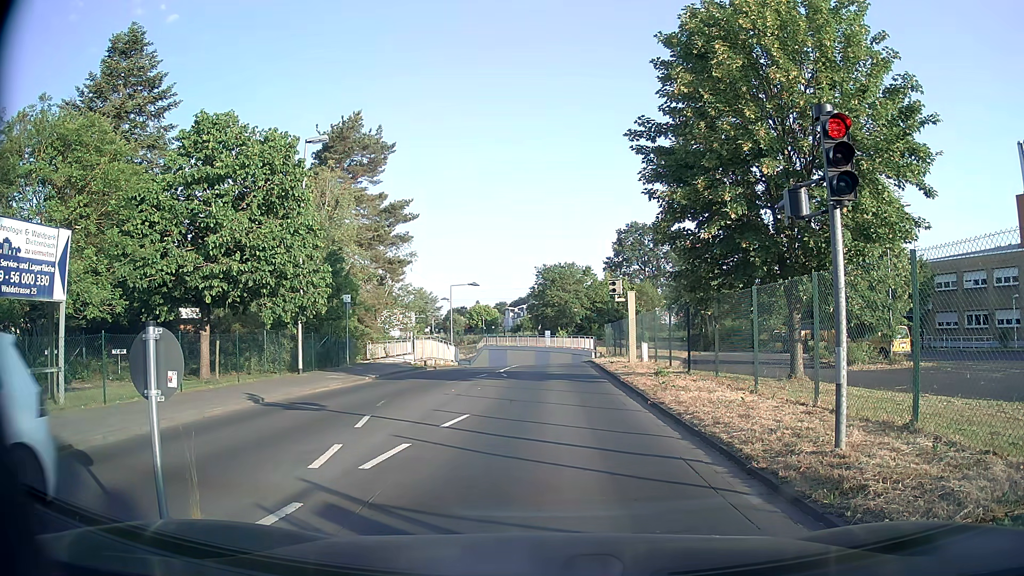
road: unclassified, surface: asphalt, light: Day
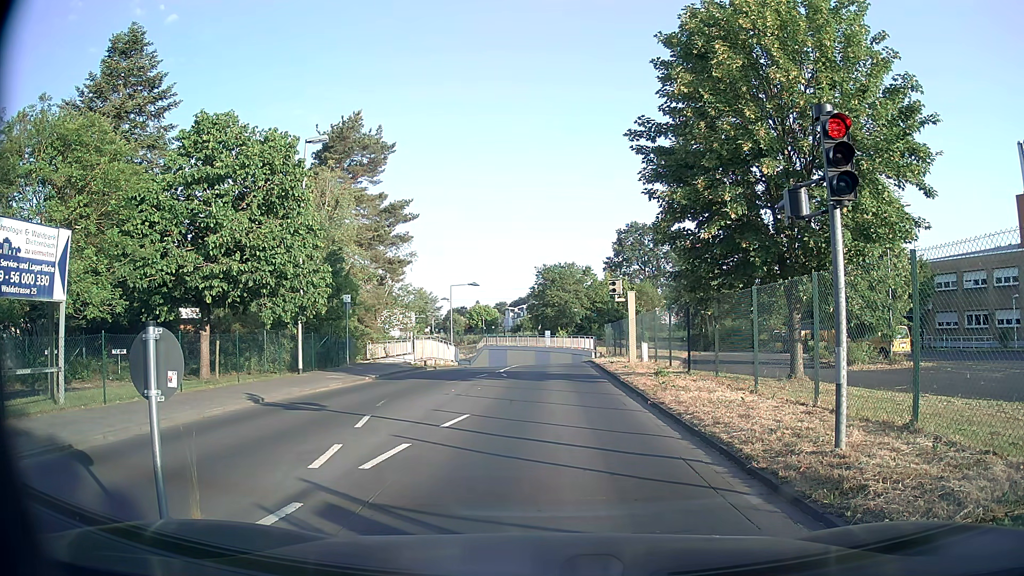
(0.0, 0.0) m; 0°
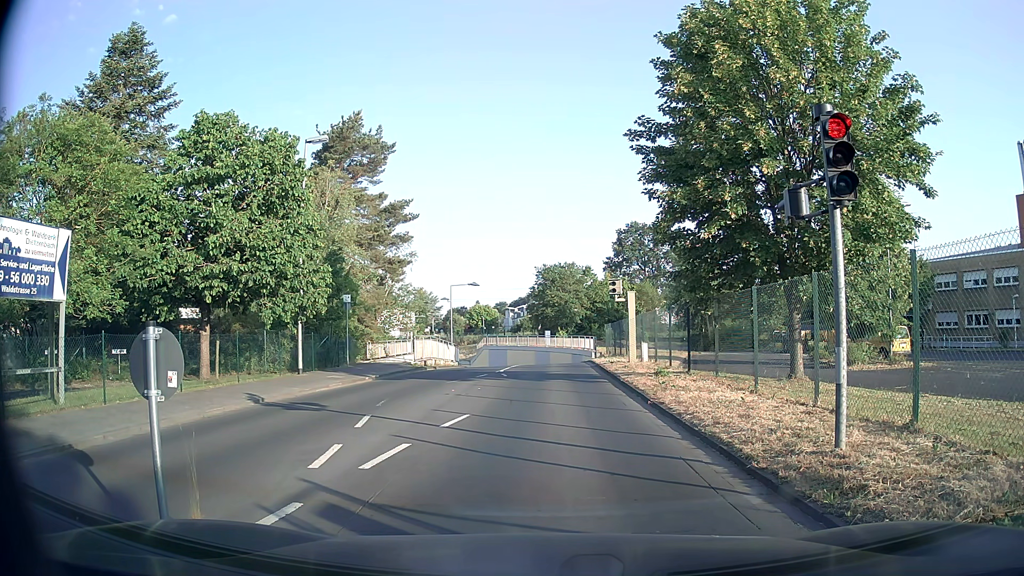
(0.0, 0.0) m; 0°
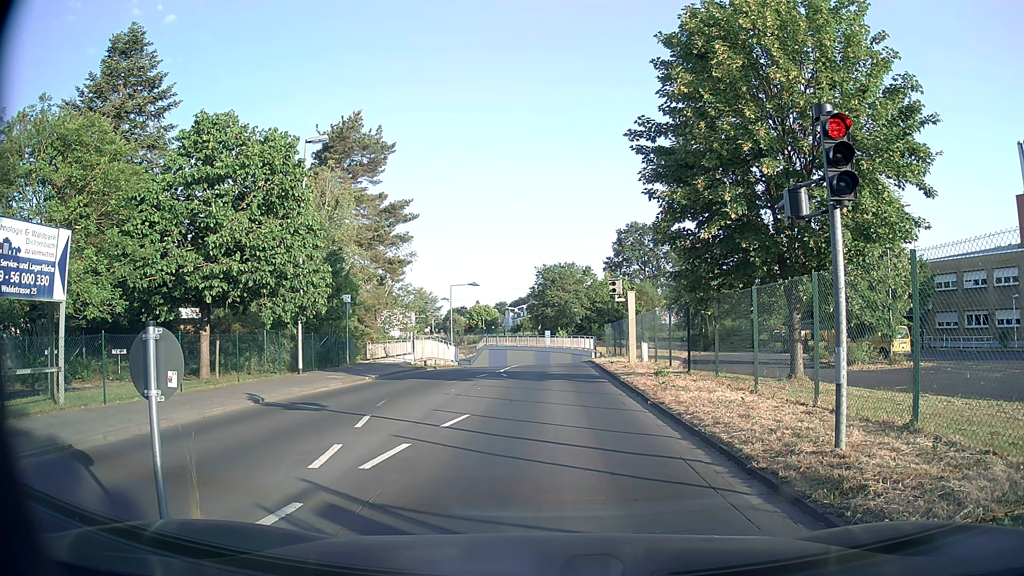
(0.0, 0.0) m; 0°
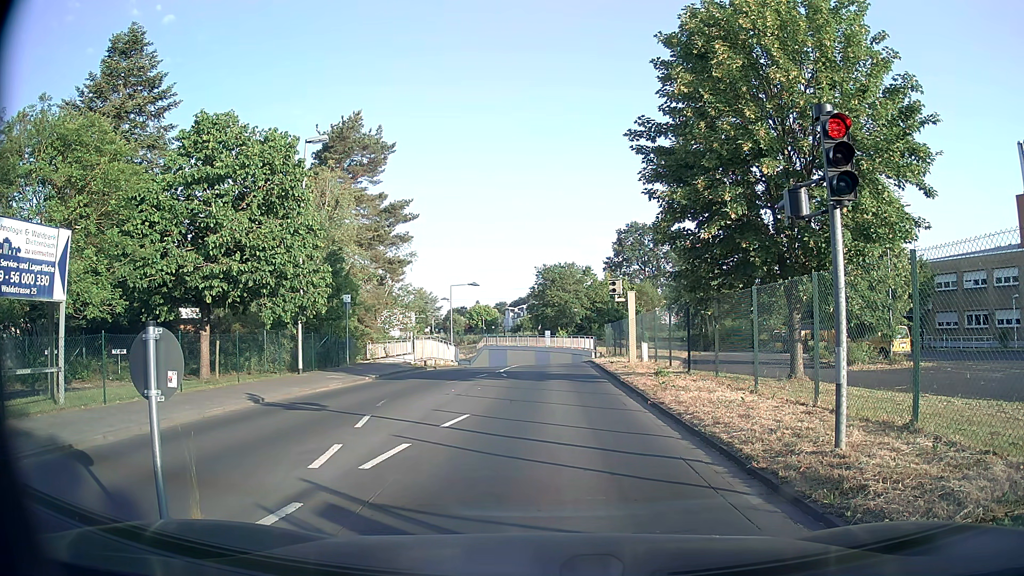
(0.0, 0.0) m; 0°
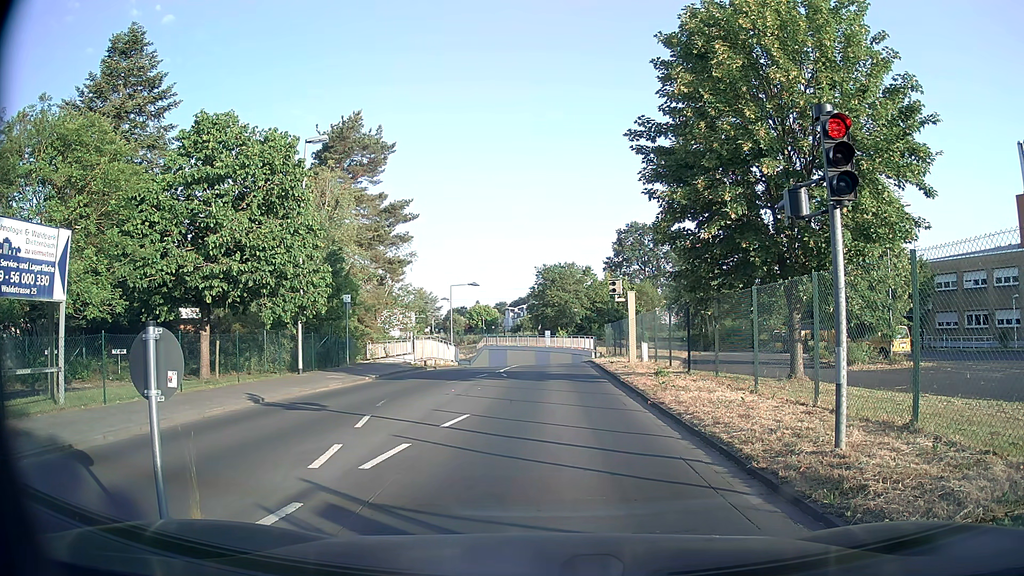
(0.0, 0.0) m; 0°
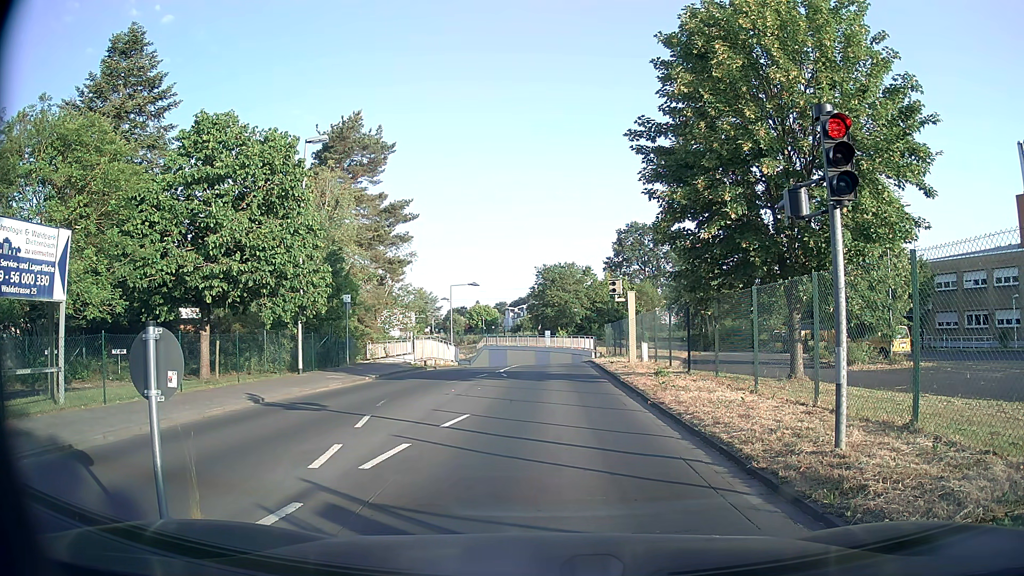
(0.0, 0.0) m; 0°
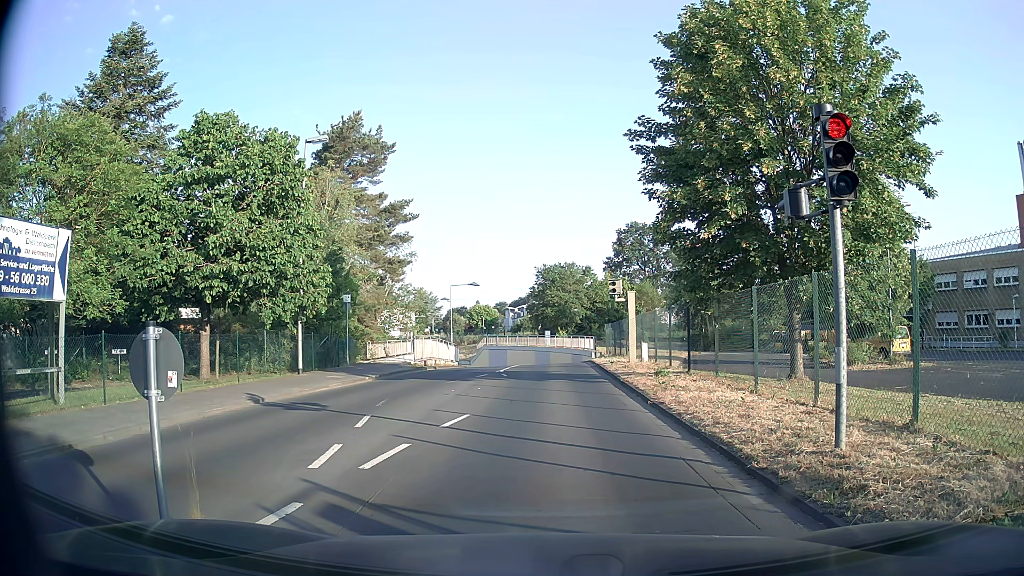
(0.0, 0.0) m; 0°
(0, +10) (0, +20) (+1, +30) (+1, +40) (+1, +50) (-1, +60) (-5, +69) (-11, +77) (-18, +83) (-26, +90) m
